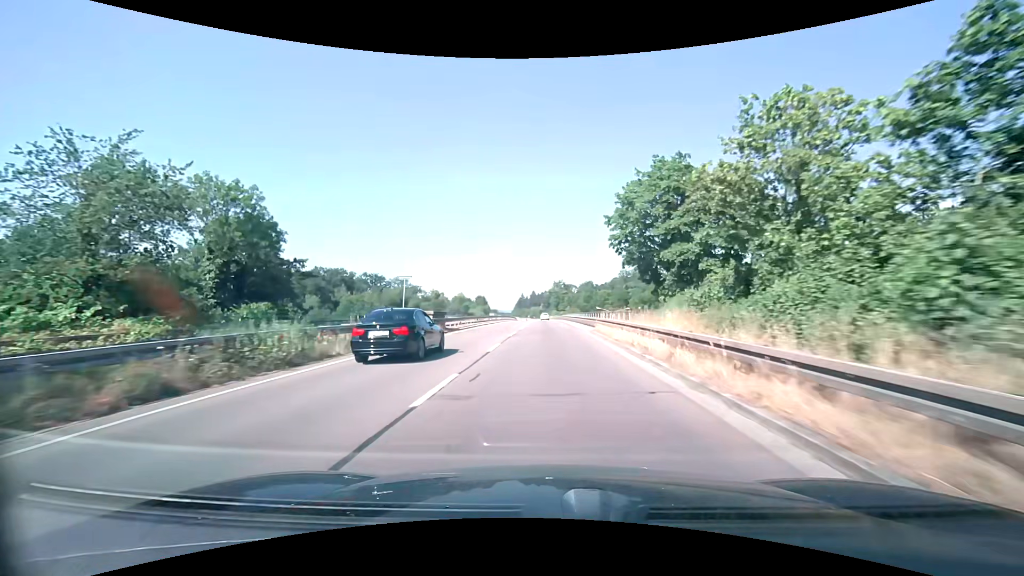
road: trunk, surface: asphalt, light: Day
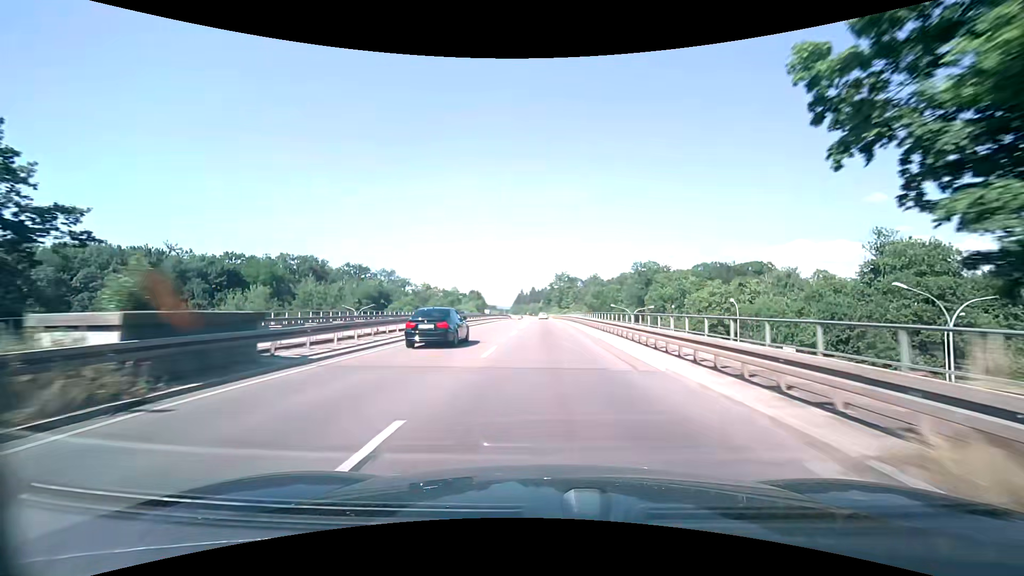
(-0.1, +23.1) m; 0°
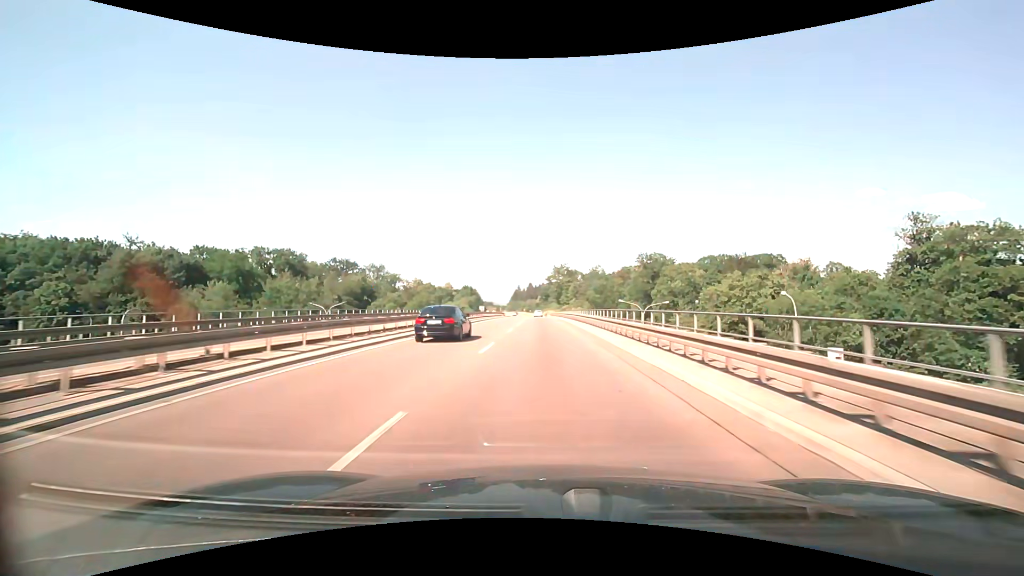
(0.0, +11.6) m; 0°
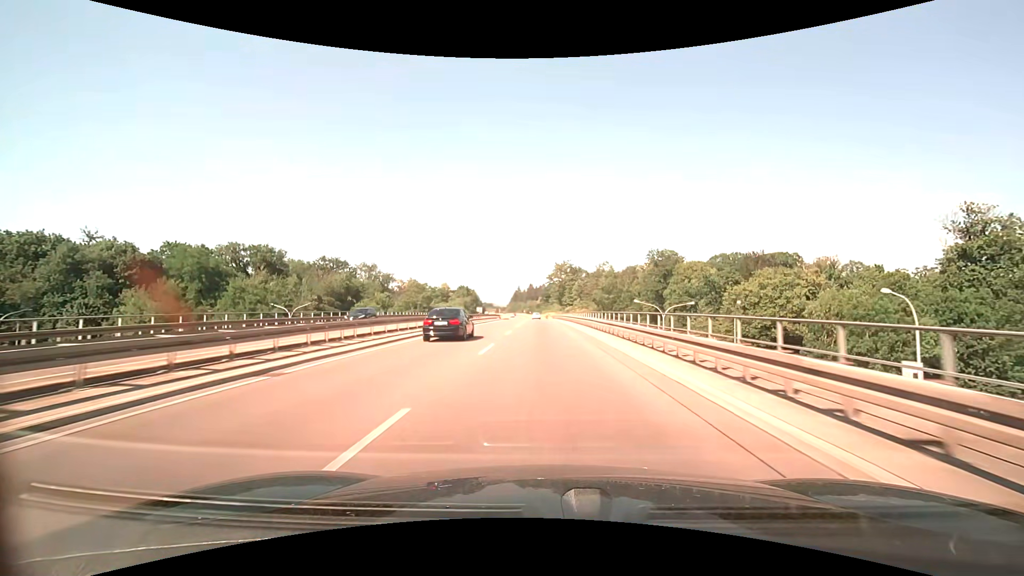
(0.0, +11.6) m; 0°
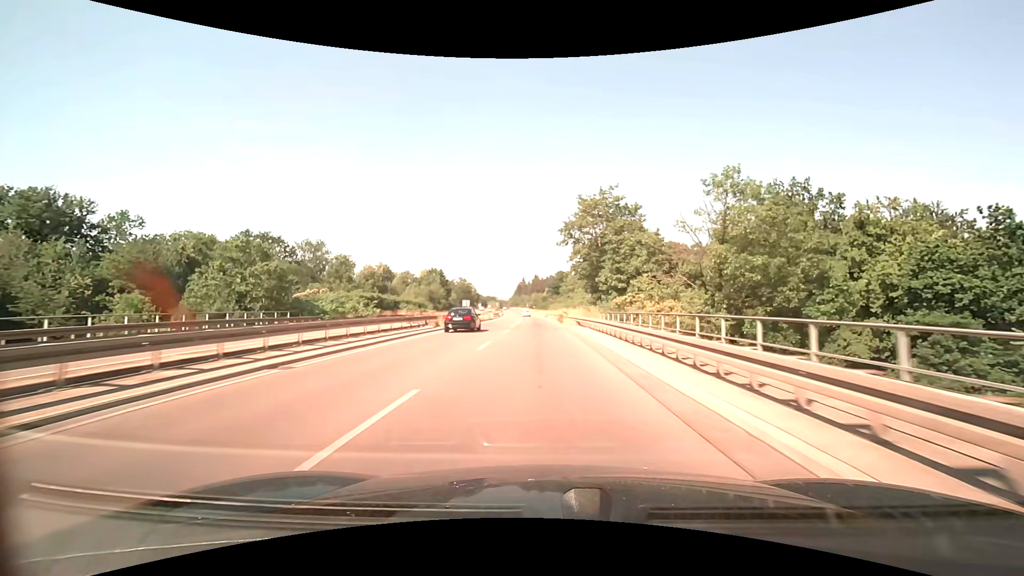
(-0.3, +58.4) m; -1°
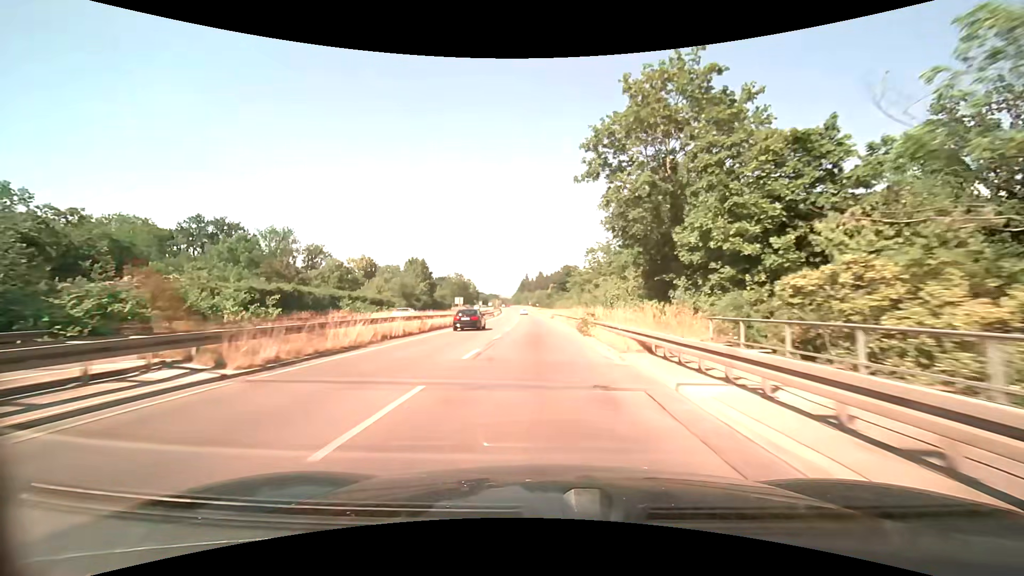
(-0.1, +23.6) m; -1°
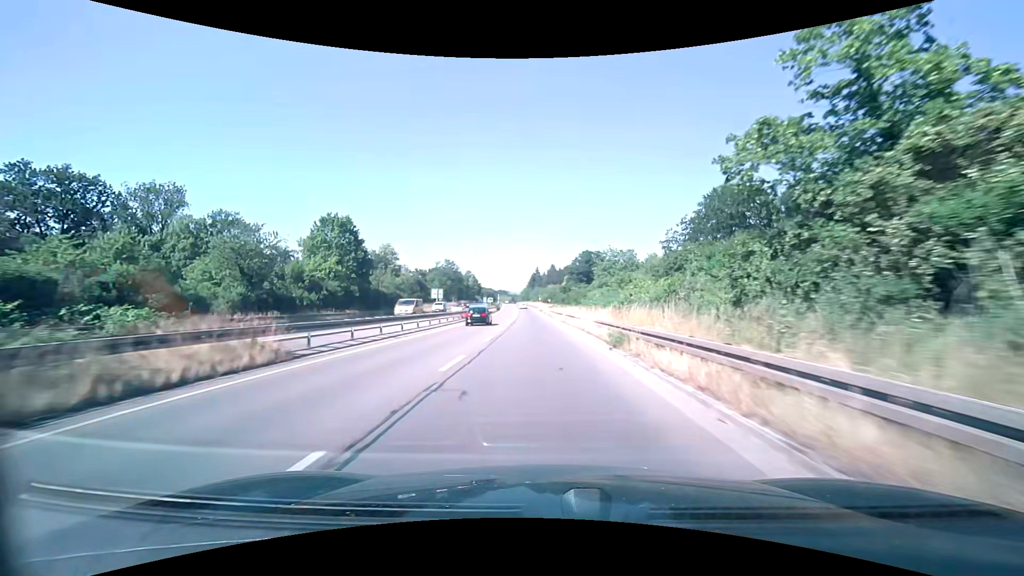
(-0.6, +47.7) m; -1°
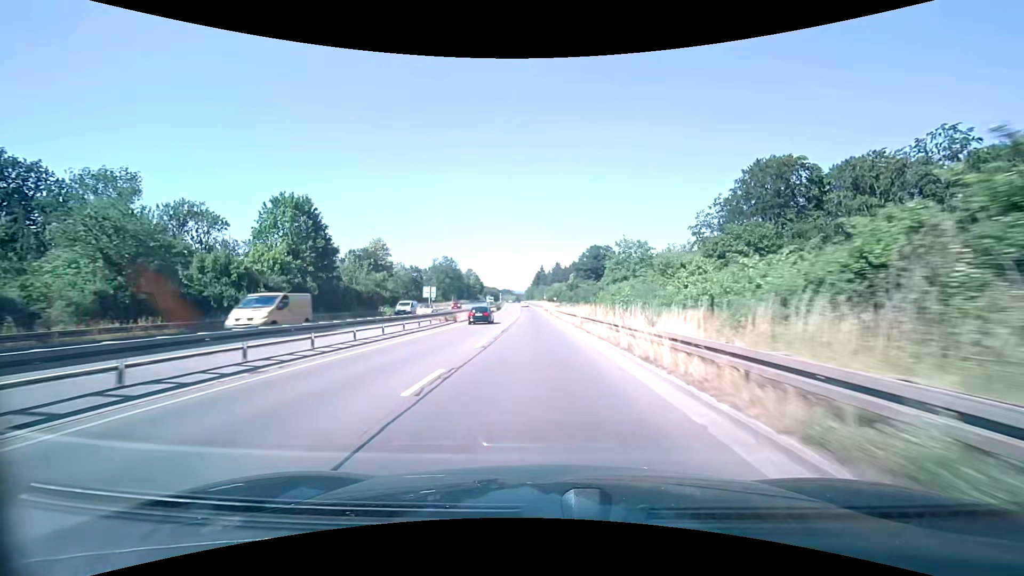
(0.0, +12.0) m; -1°
(0, +10) (0, +20) (0, +30) (0, +40) (-1, +50) (-1, +60) (-1, +70) (-2, +80) (-2, +90) (-2, +100) m
